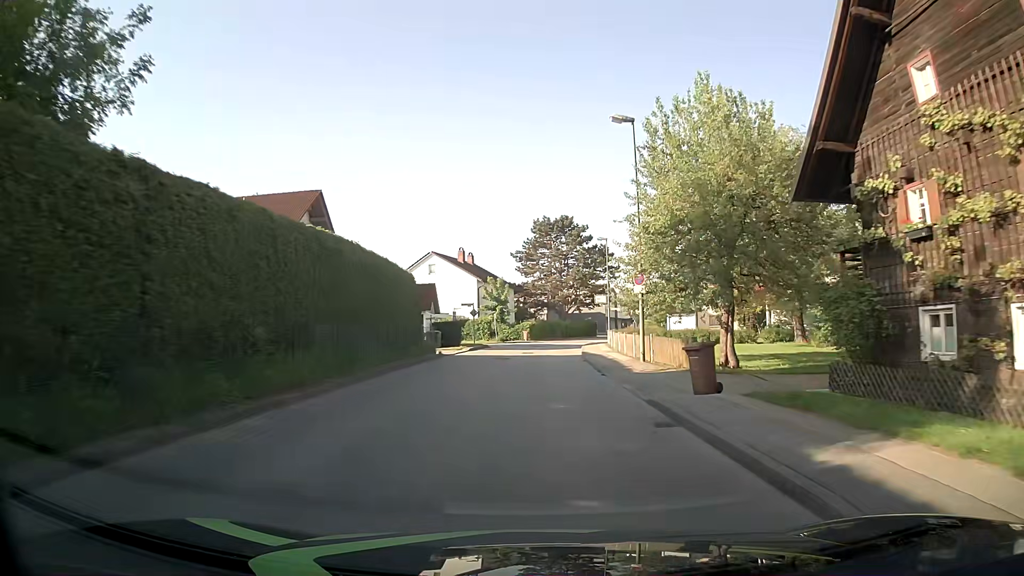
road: unclassified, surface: asphalt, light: Day
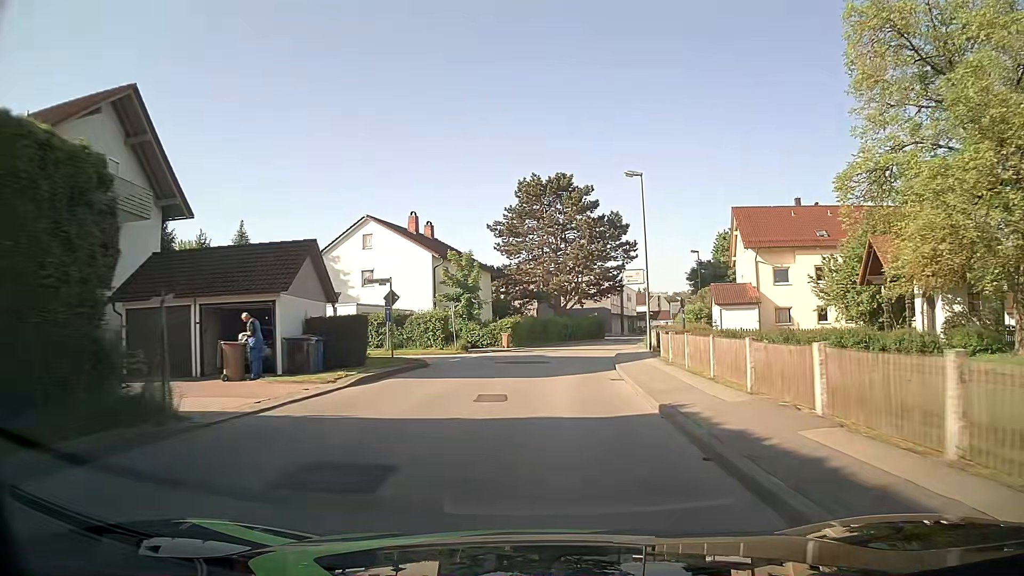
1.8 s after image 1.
(-0.2, +22.6) m; +1°
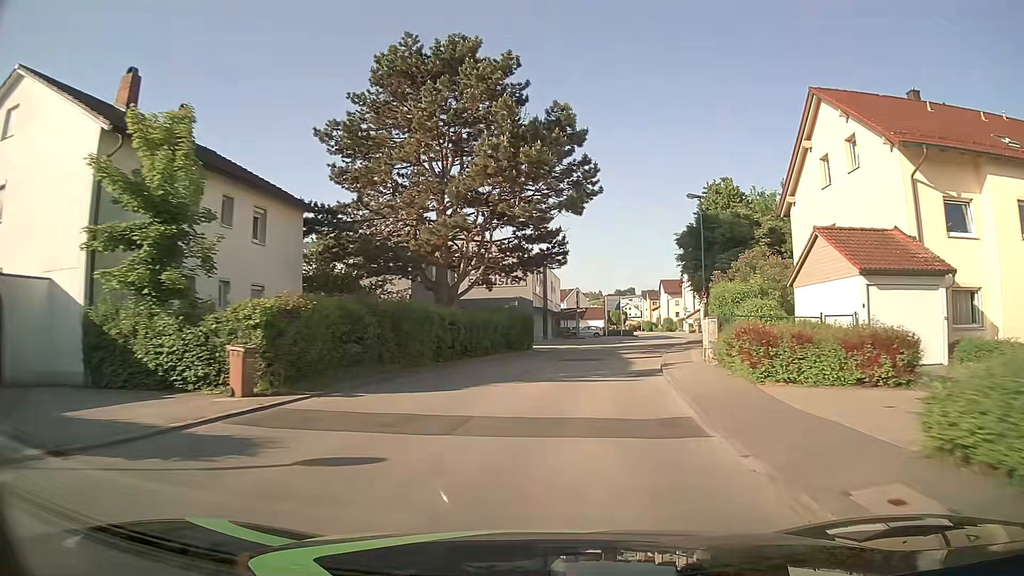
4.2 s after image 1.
(+1.4, +29.7) m; +8°
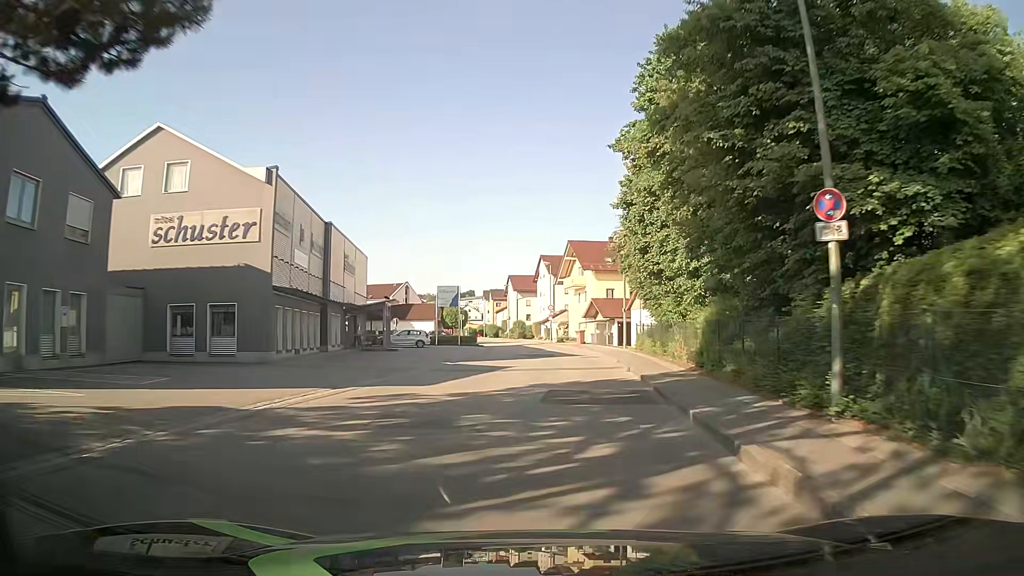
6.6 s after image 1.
(+3.3, +29.0) m; +15°
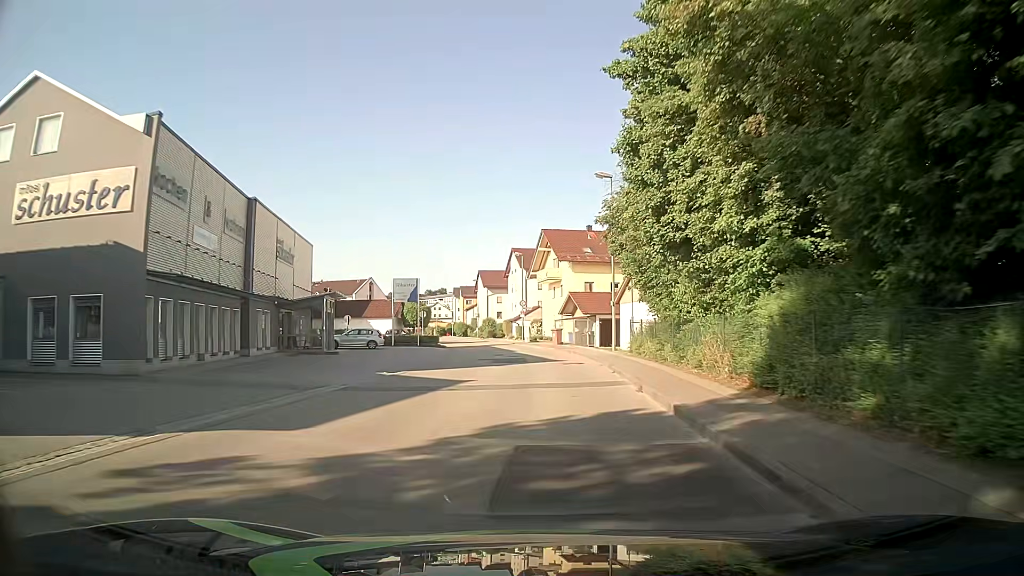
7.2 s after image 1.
(0.0, +7.3) m; +2°
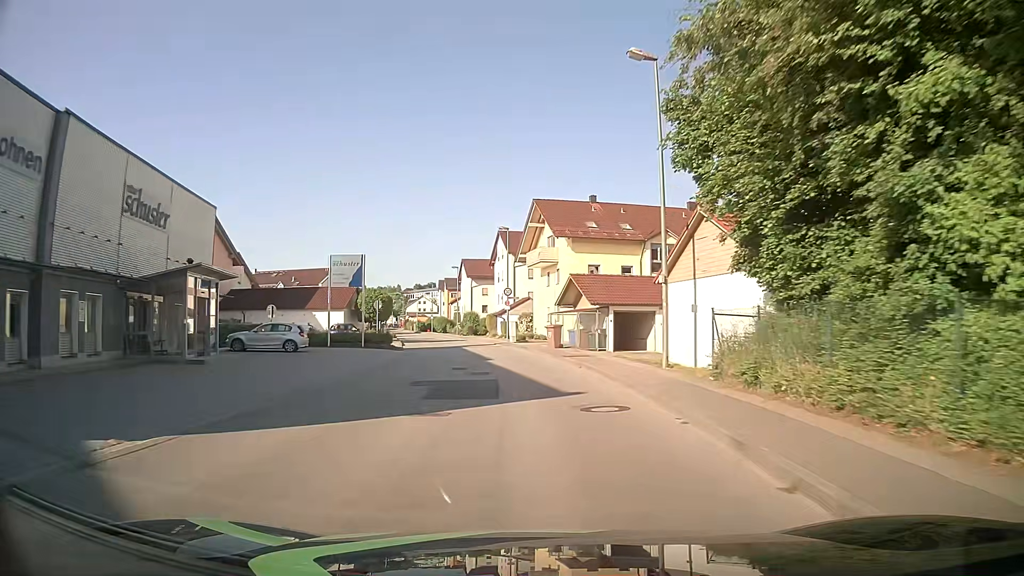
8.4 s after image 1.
(0.0, +14.1) m; 0°
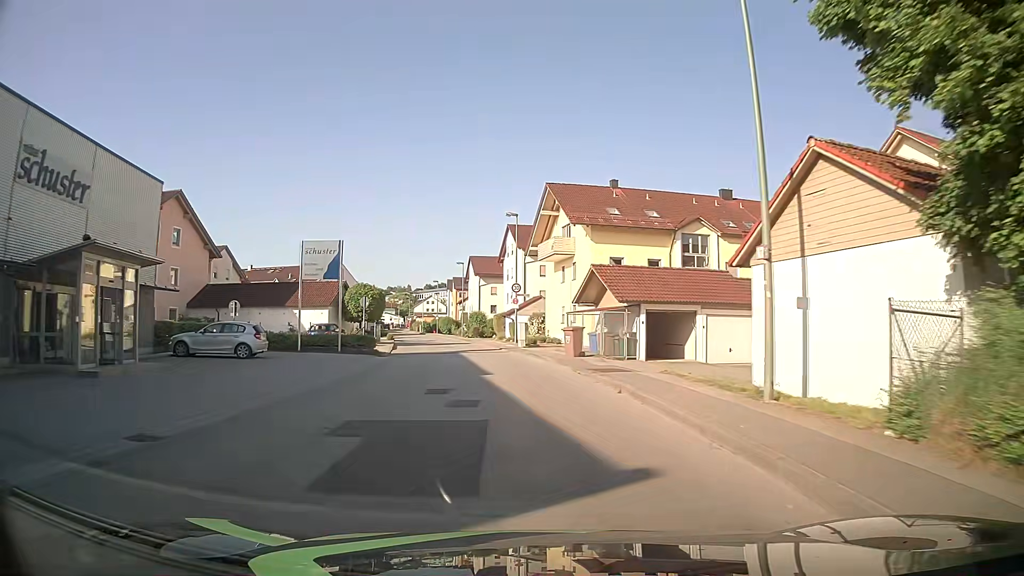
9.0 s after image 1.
(0.0, +6.7) m; 0°
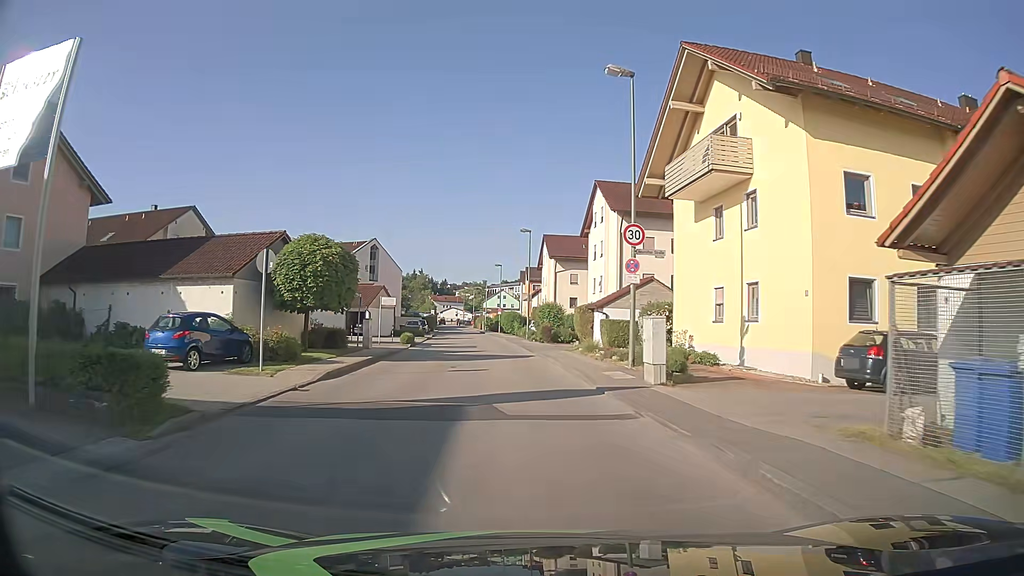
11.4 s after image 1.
(-1.4, +24.0) m; -7°
(0, +10) (-1, +20) (-1, +30) (-2, +40) (-3, +50) (-4, +60) (-5, +70) (-6, +80) (-8, +90) (-9, +100) m
